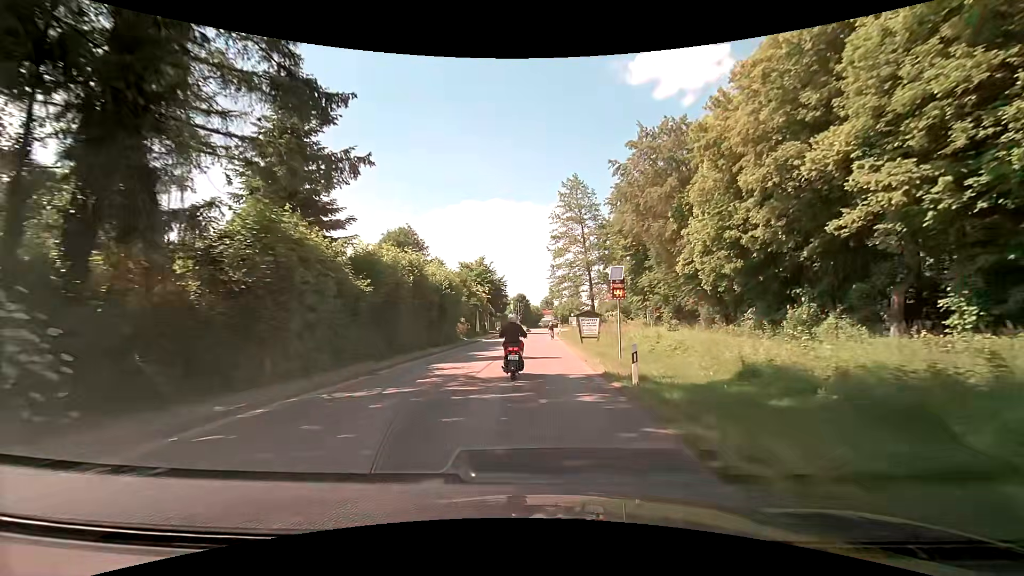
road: secondary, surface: asphalt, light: Day
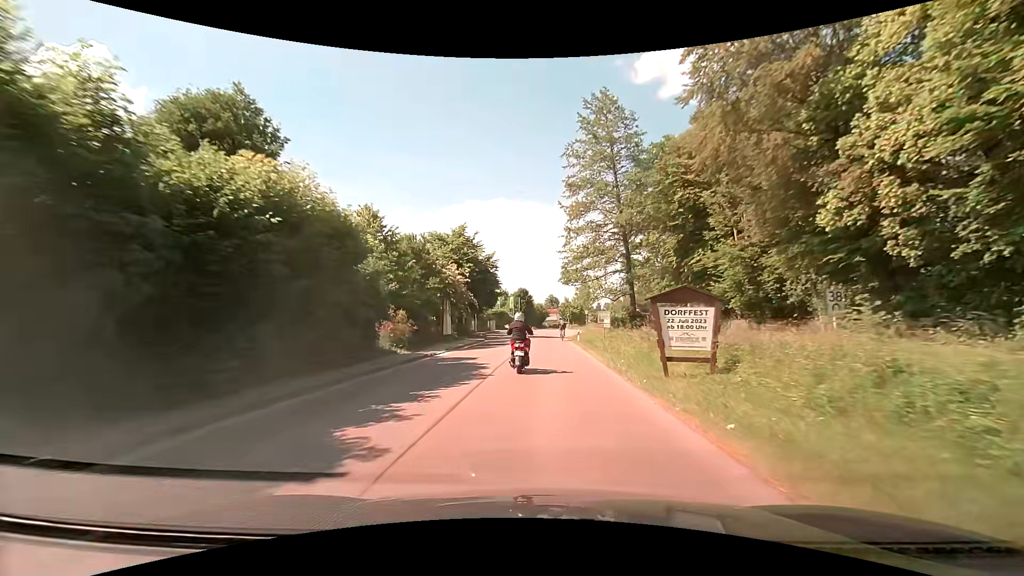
(+0.1, +22.7) m; 0°
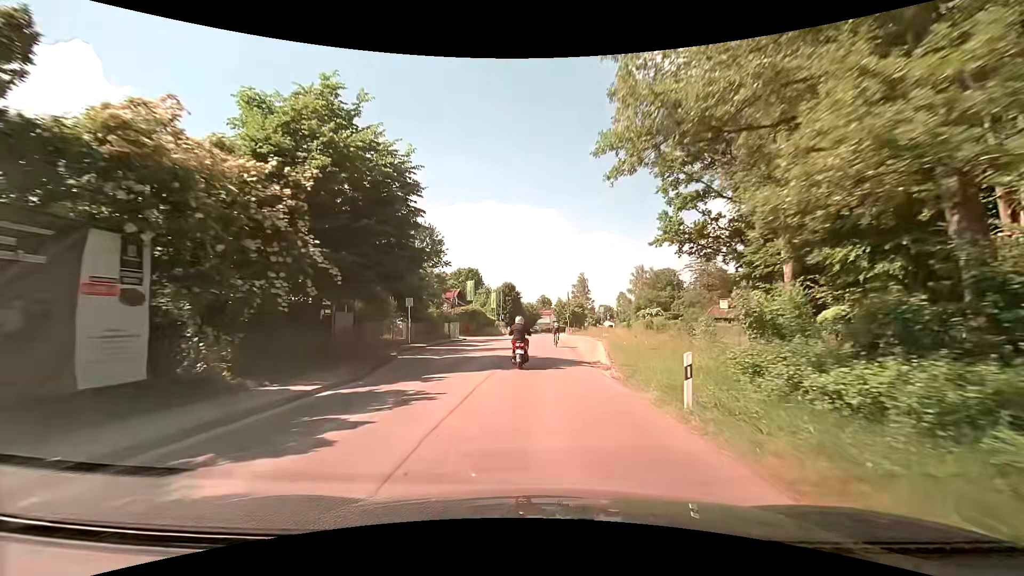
(+0.5, +30.0) m; +1°
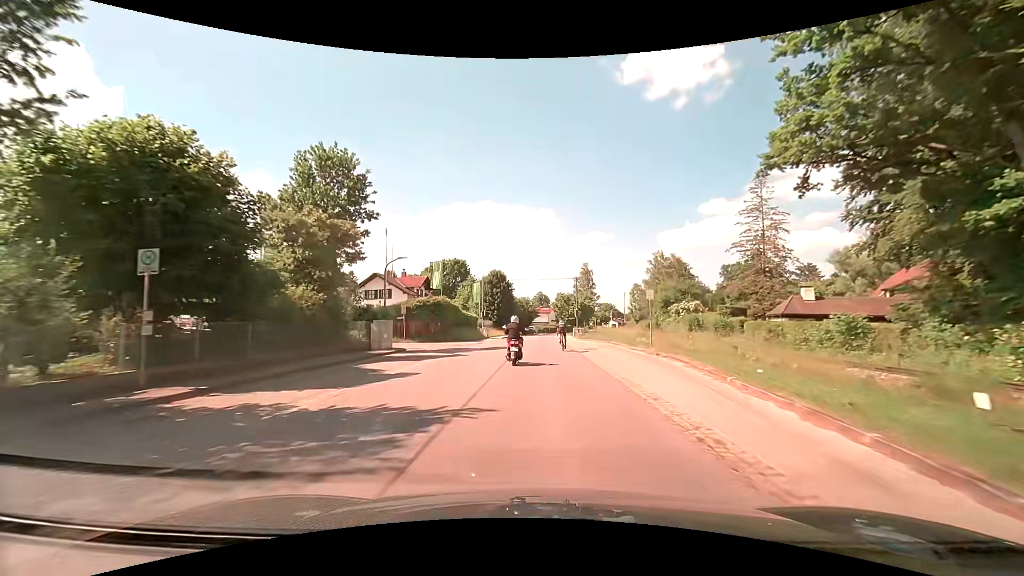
(+0.4, +23.9) m; +1°
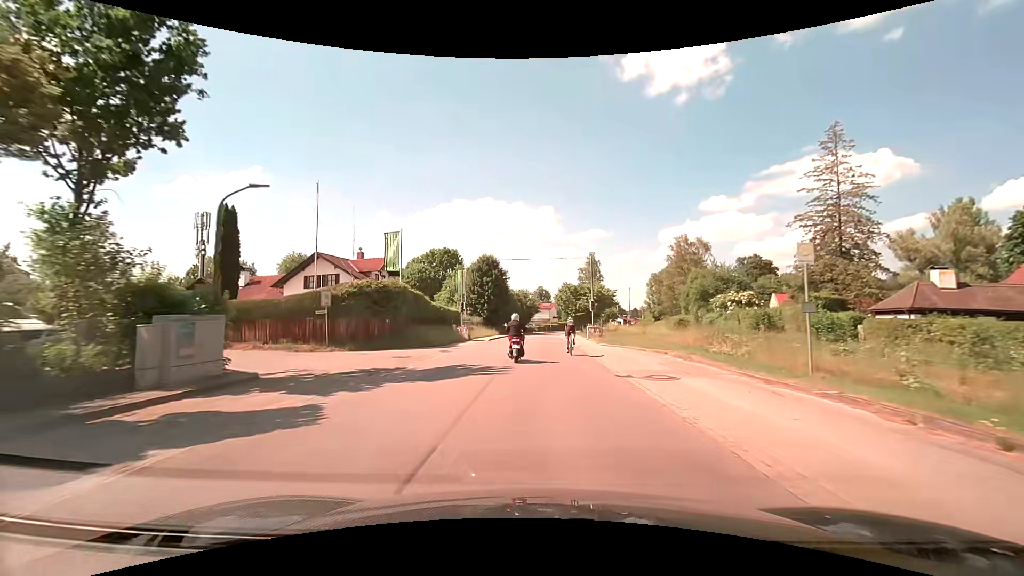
(0.0, +16.3) m; 0°
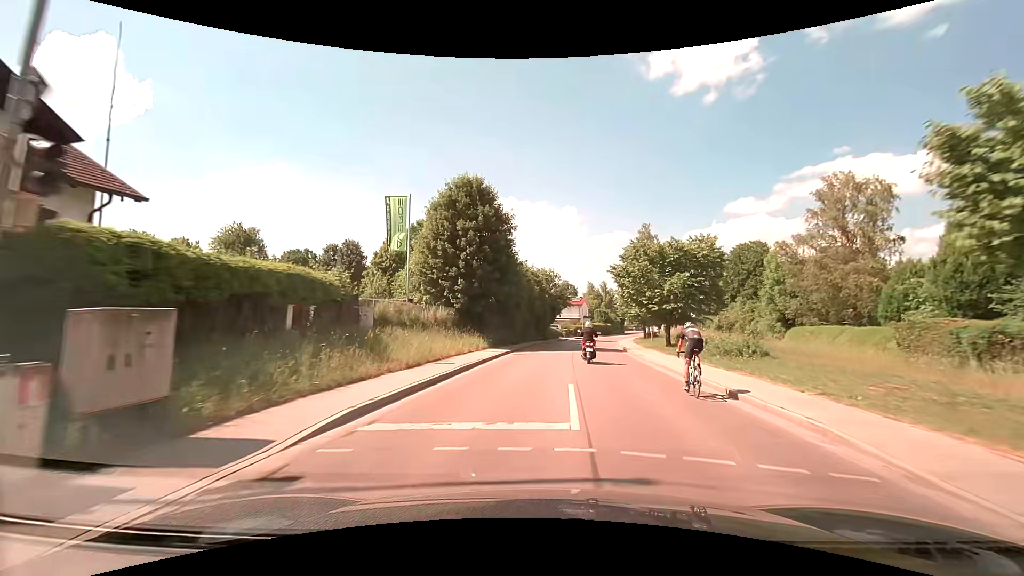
(-1.1, +38.5) m; -3°
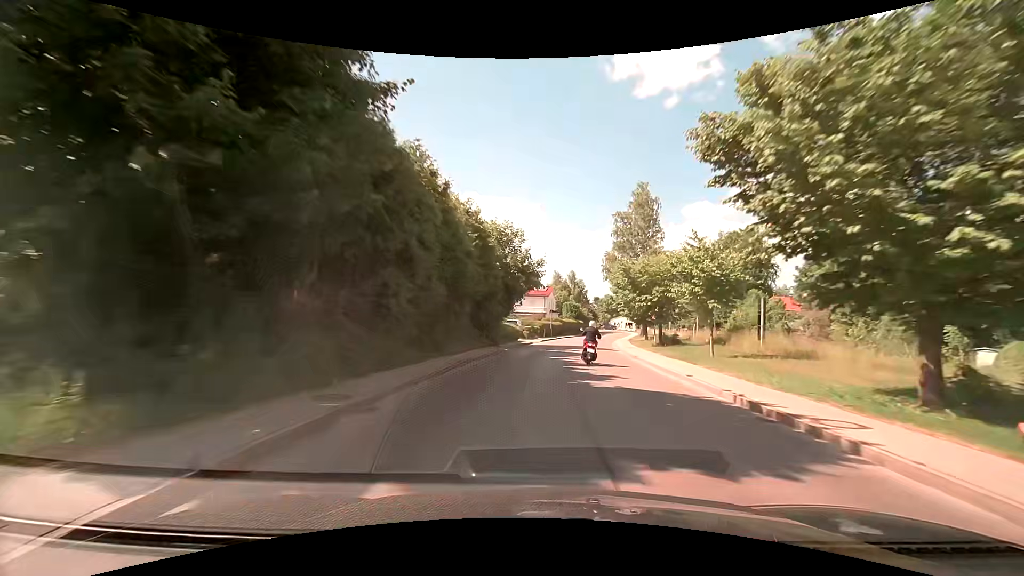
(+1.3, +26.5) m; +5°
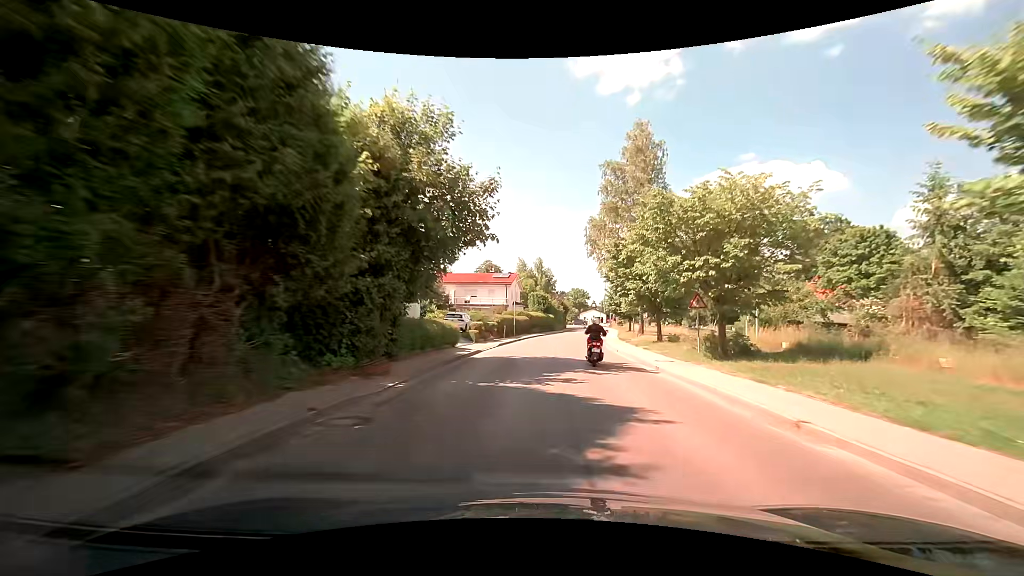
(+0.5, +18.6) m; +4°
(0, +10) (+1, +20) (+2, +30) (+3, +40) (+4, +50) (+6, +60) (+7, +70) (+9, +79) (+11, +89) (+12, +99) m
